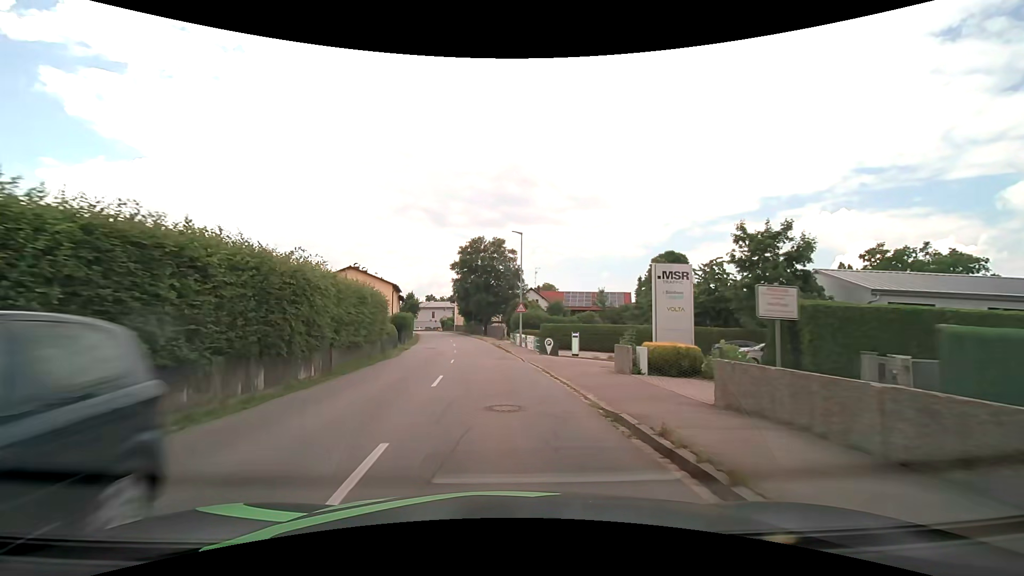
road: secondary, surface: asphalt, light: Day
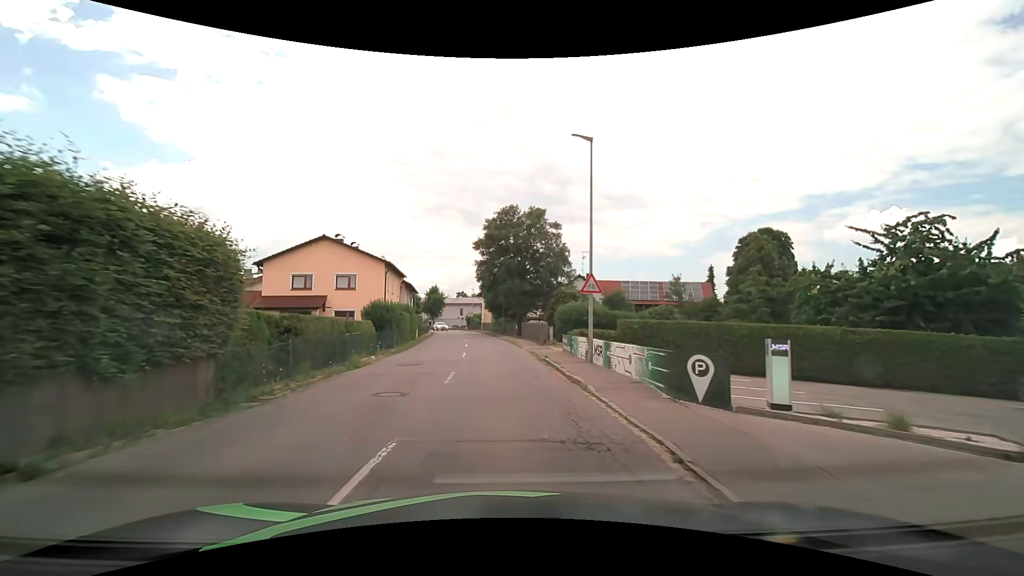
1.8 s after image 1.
(-0.6, +18.1) m; -4°
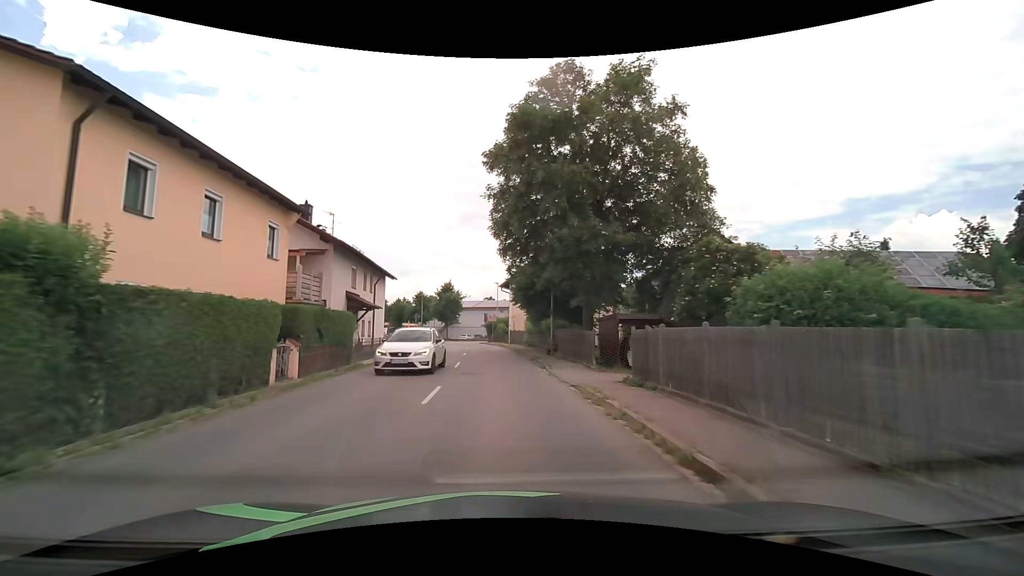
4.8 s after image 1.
(-1.1, +30.6) m; -4°
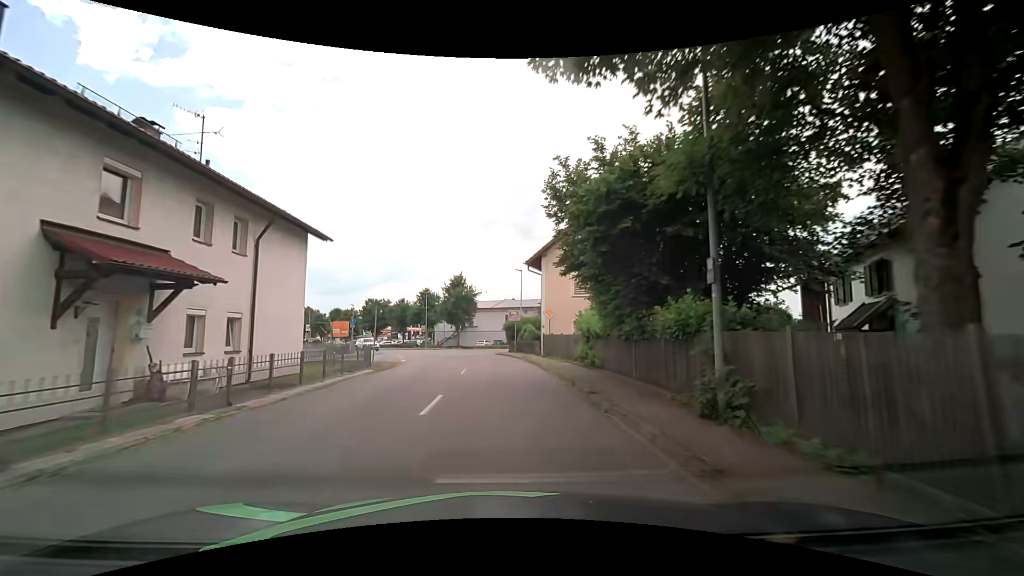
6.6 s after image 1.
(-0.4, +19.0) m; -3°
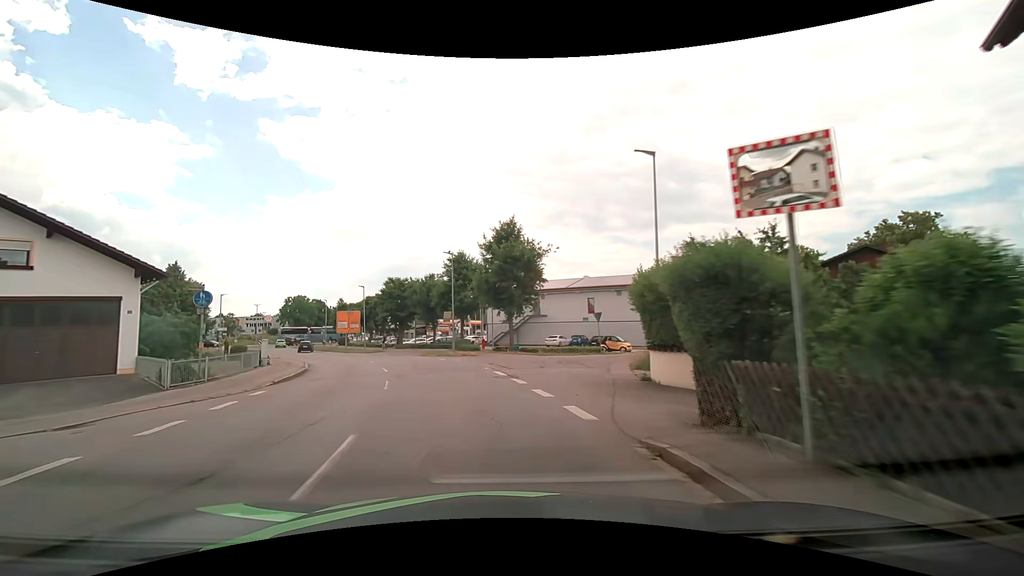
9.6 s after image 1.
(-0.9, +32.2) m; -7°
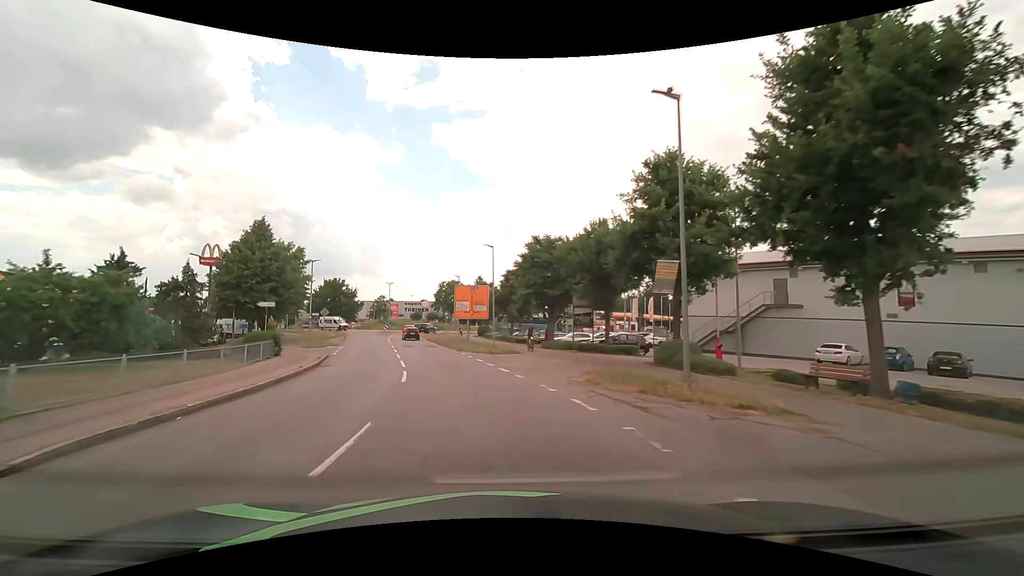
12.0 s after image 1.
(-4.0, +25.7) m; -18°
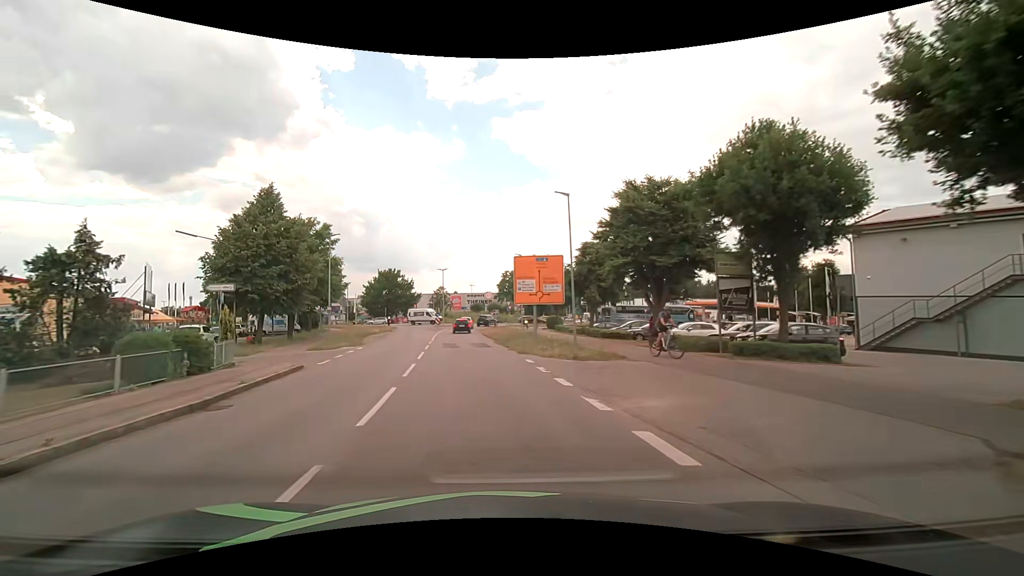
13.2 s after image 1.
(-0.9, +13.1) m; -7°
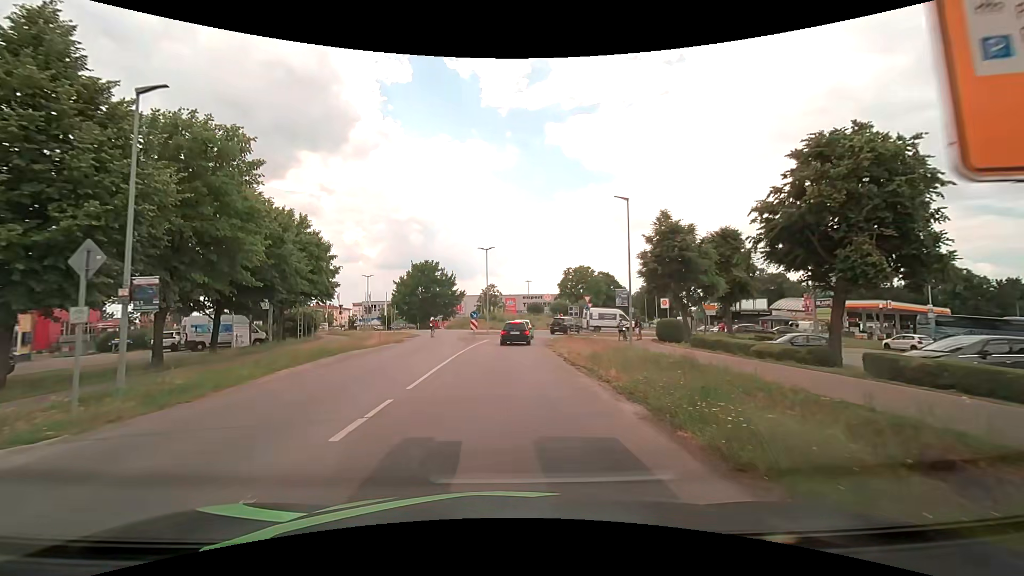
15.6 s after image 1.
(-2.0, +24.7) m; -6°
